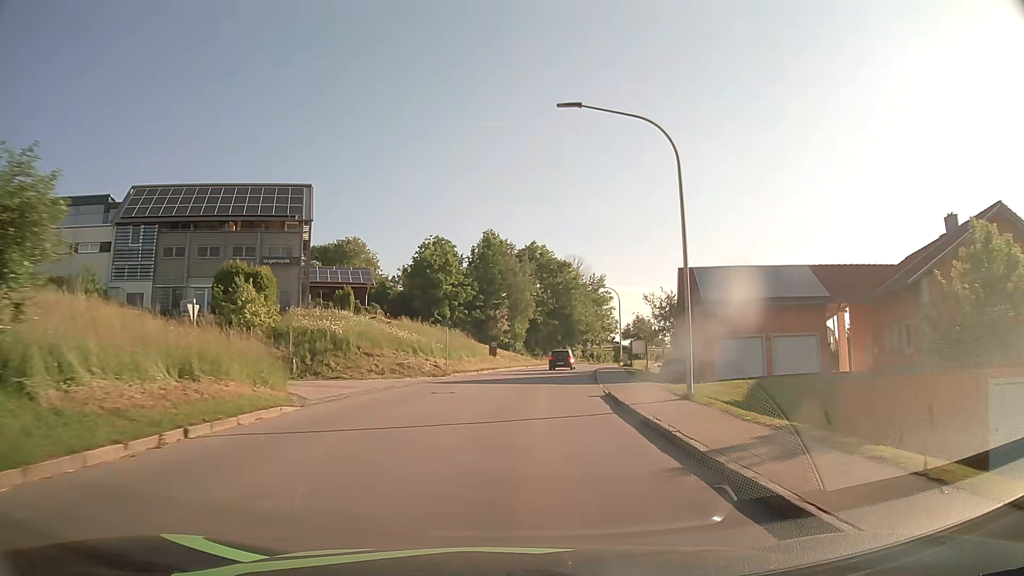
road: tertiary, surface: asphalt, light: Day
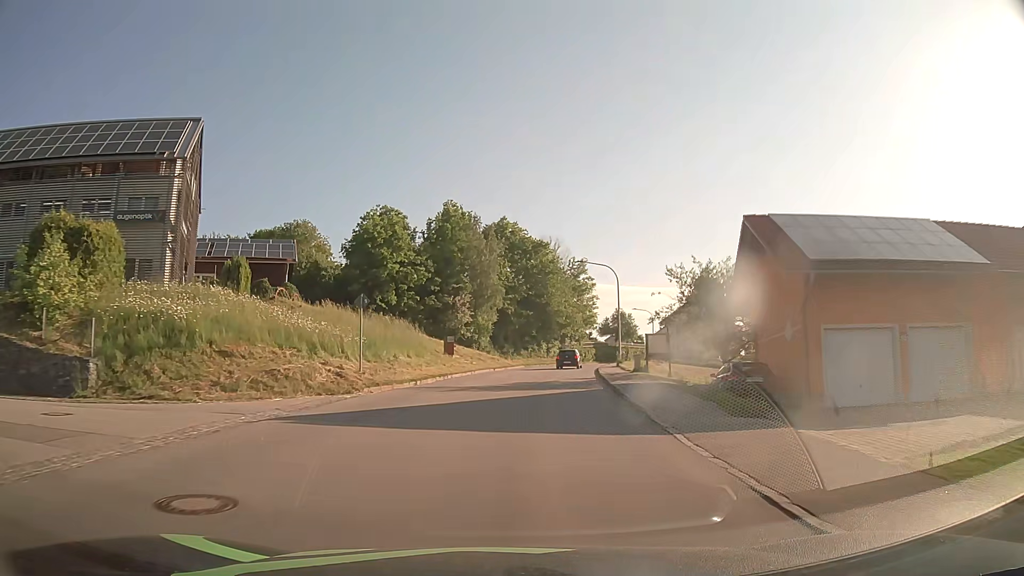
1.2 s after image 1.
(+0.4, +15.2) m; +3°
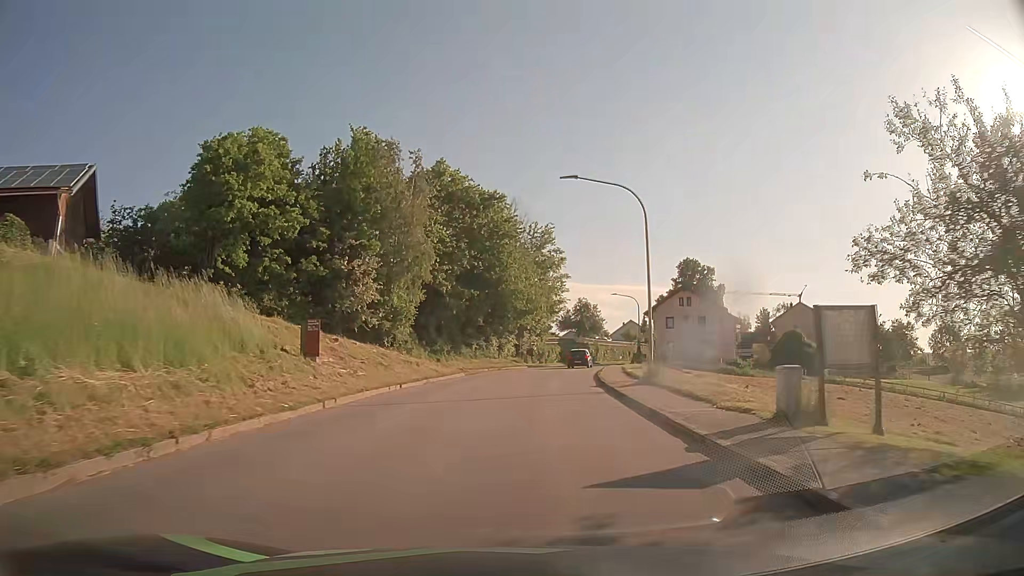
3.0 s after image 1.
(+0.9, +22.9) m; +5°
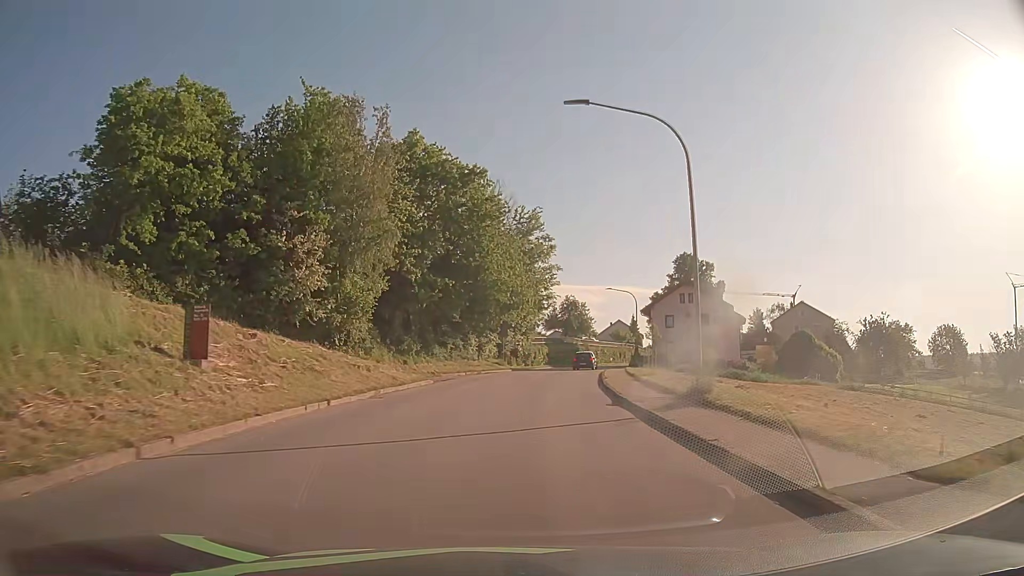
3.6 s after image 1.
(+0.1, +7.7) m; +1°
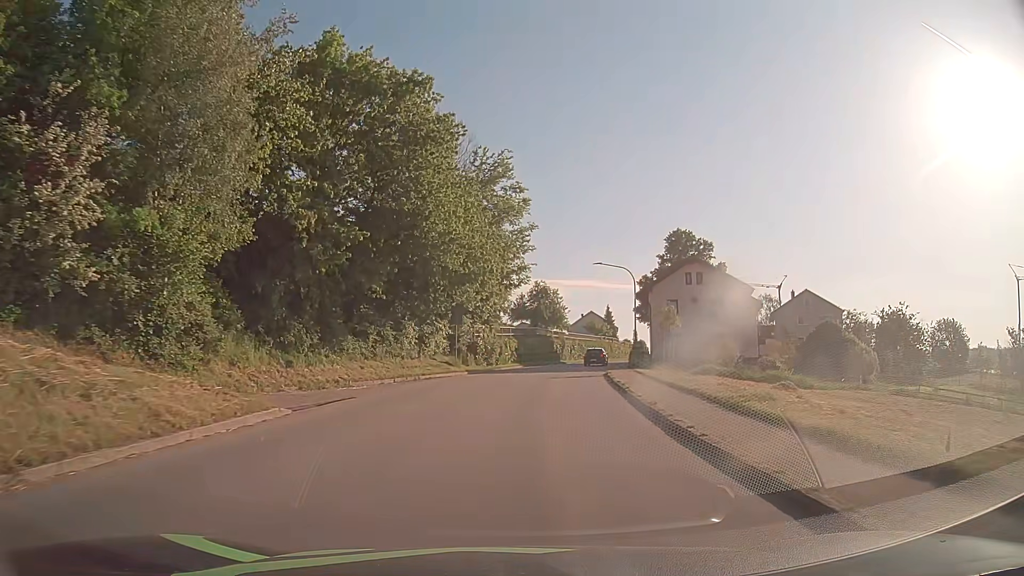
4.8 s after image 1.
(+0.4, +15.3) m; +3°
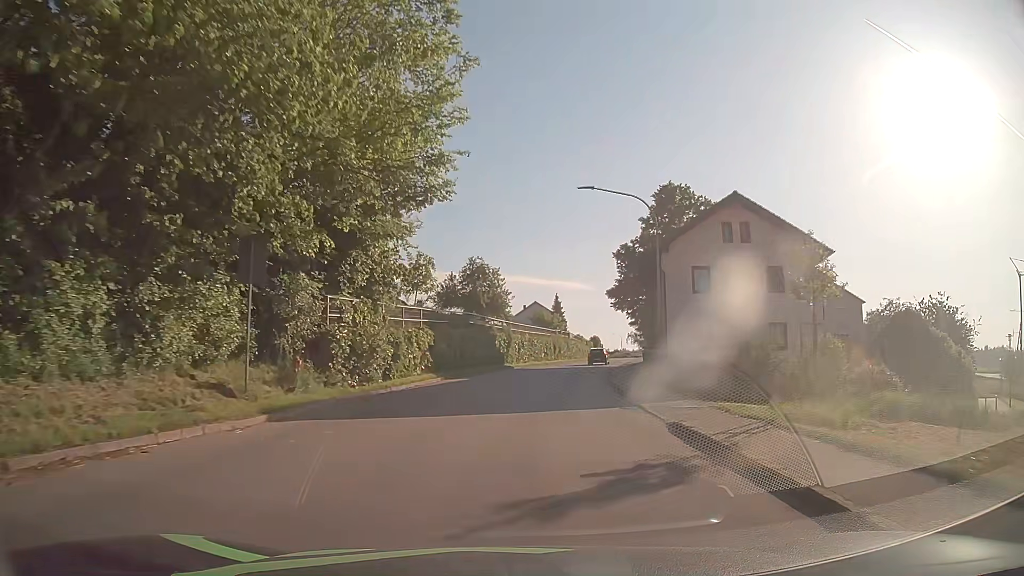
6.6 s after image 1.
(+1.0, +23.0) m; +5°
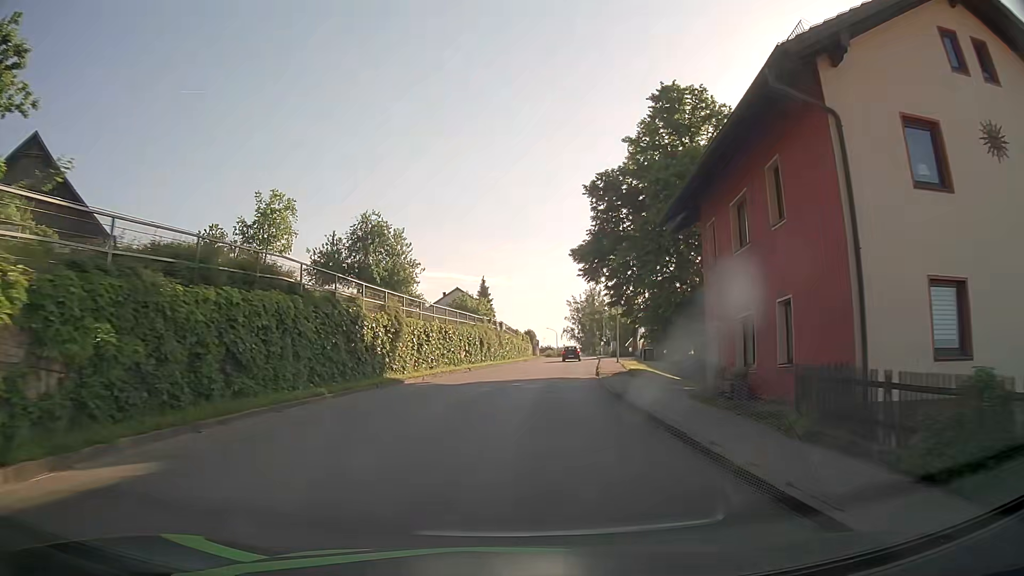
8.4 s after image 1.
(+1.3, +23.0) m; +6°
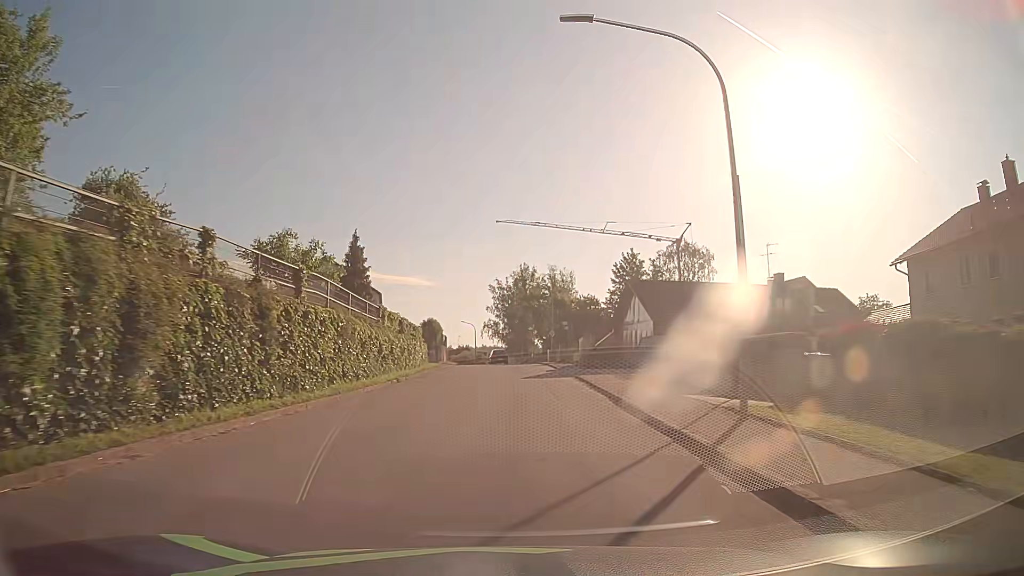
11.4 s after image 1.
(+2.6, +38.2) m; +6°
(0, +10) (0, +20) (+1, +30) (+1, +40) (+1, +50) (+1, +60) (0, +70) (-1, +80) (-3, +90) (-5, +100) m
